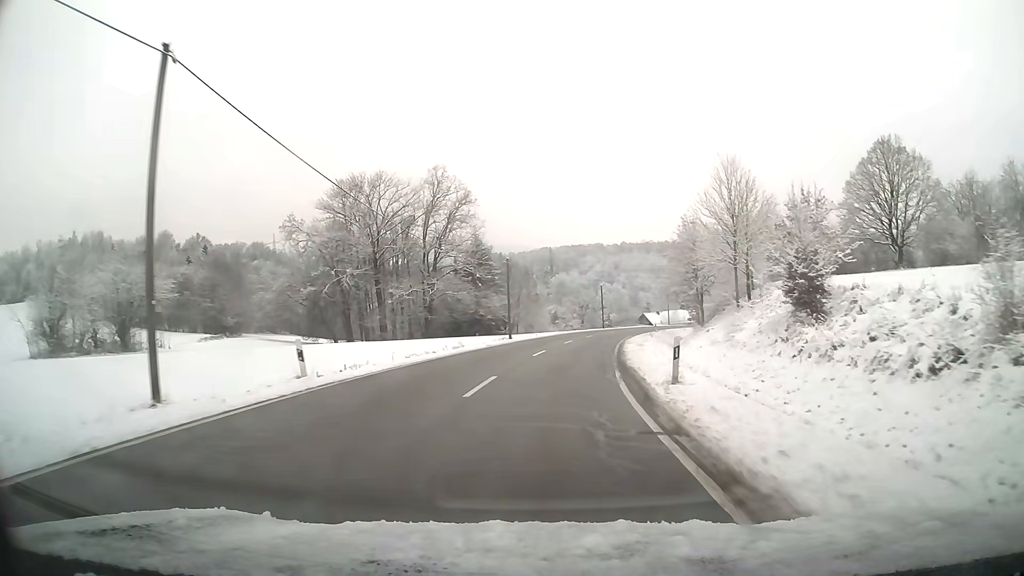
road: tertiary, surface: asphalt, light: Day
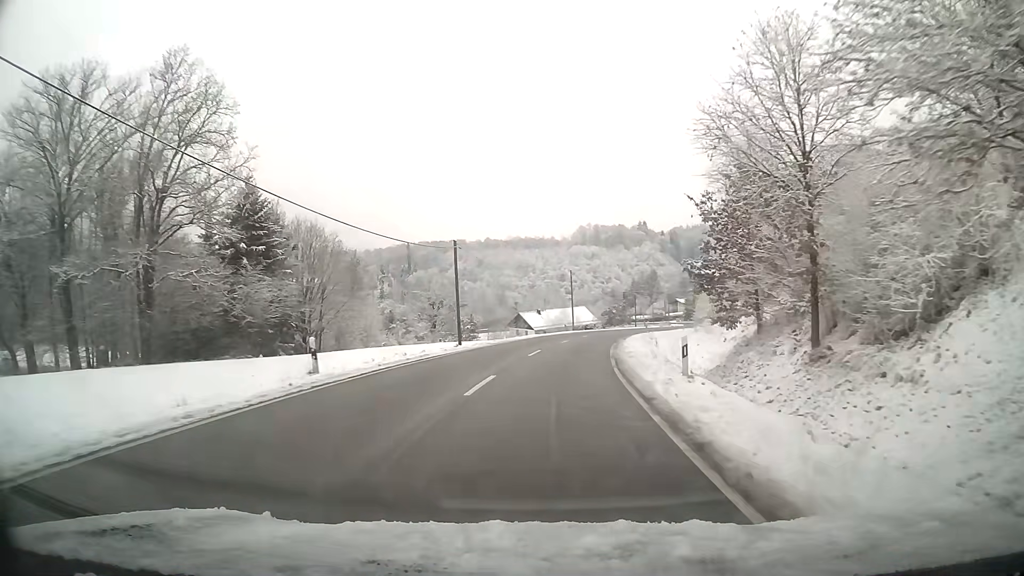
(+5.0, +48.4) m; +12°
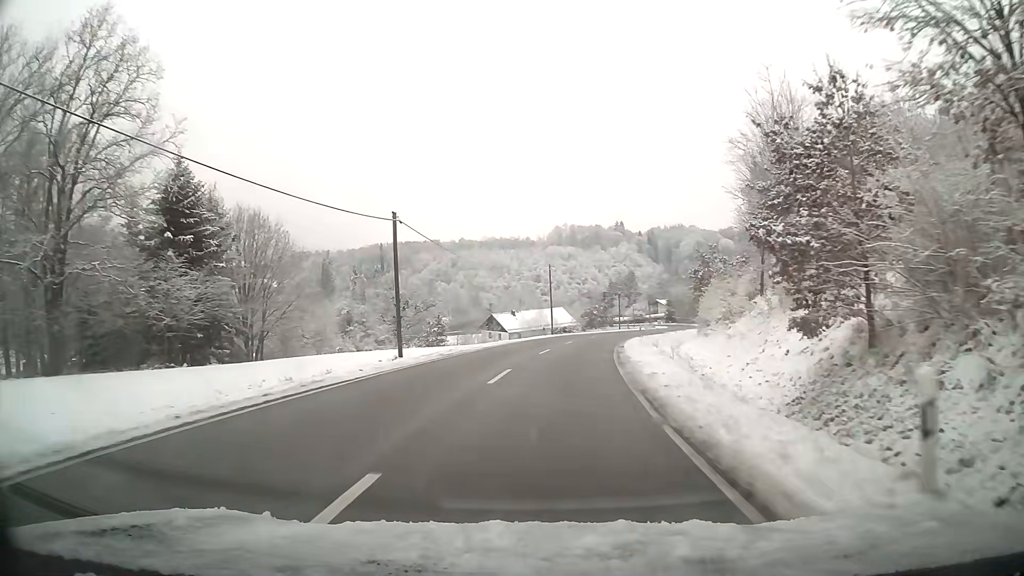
(+0.2, +9.8) m; +2°
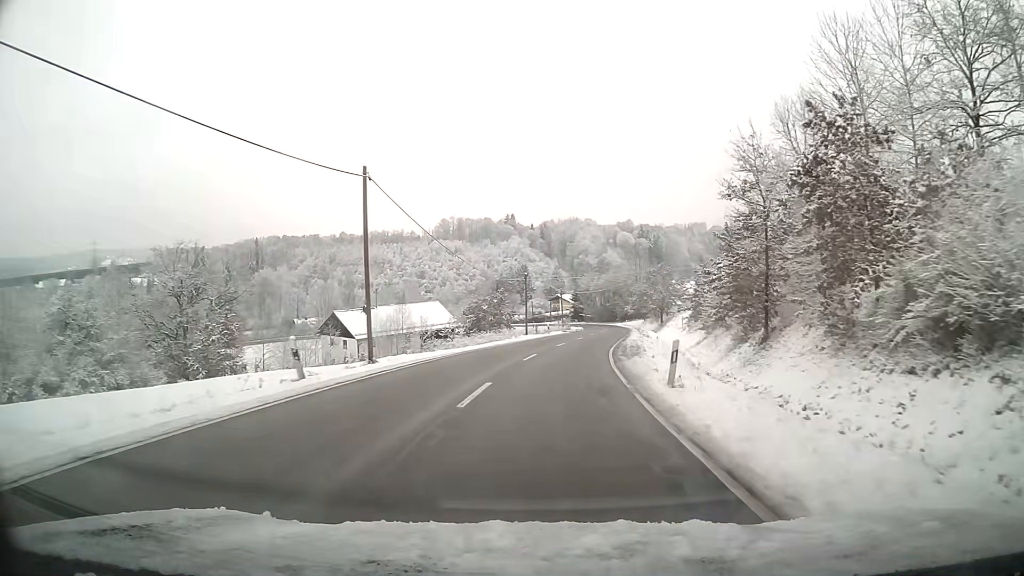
(+3.3, +39.5) m; +9°
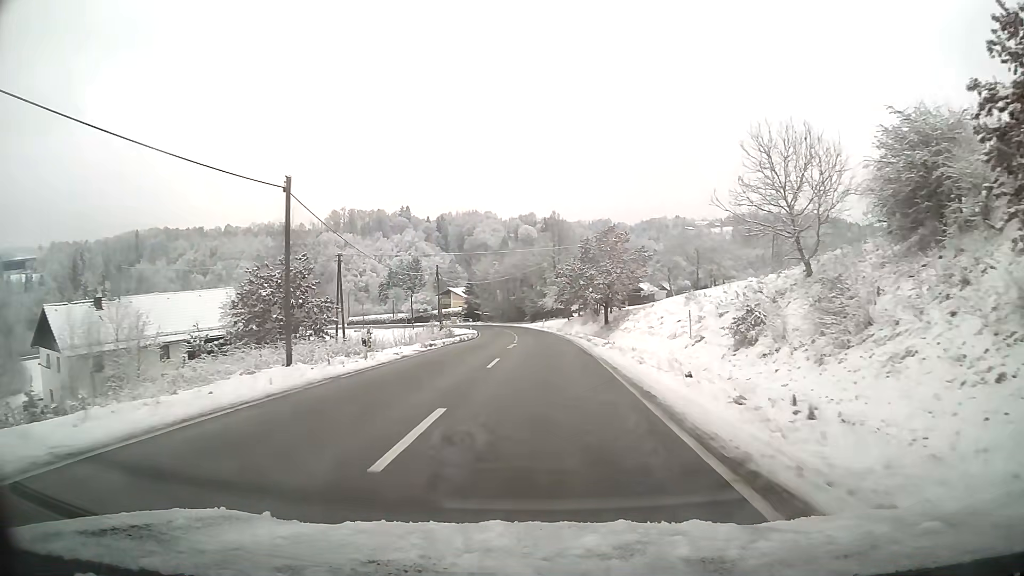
(+3.2, +40.0) m; +8°
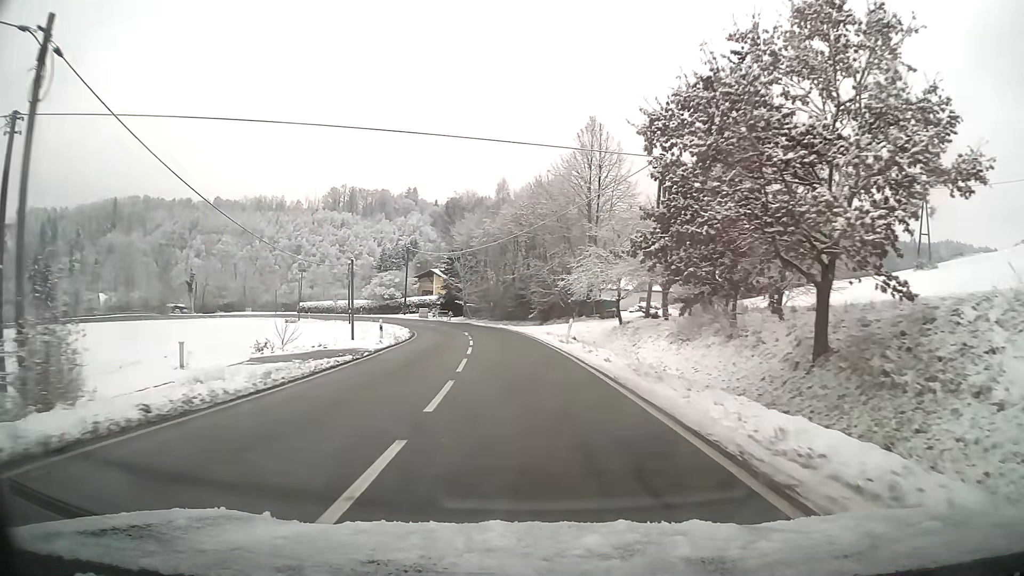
(-0.1, +46.4) m; -2°
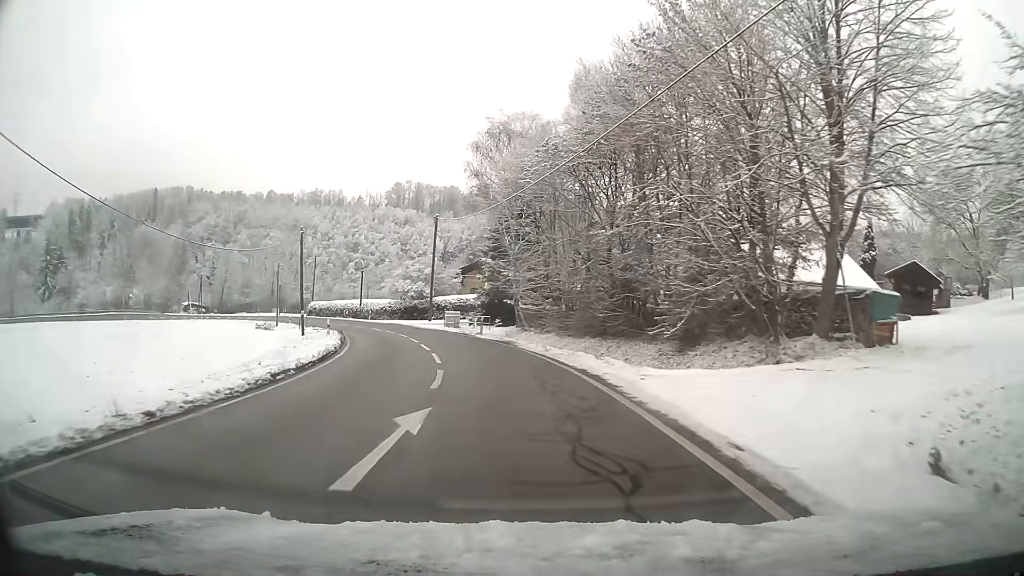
(-1.7, +34.4) m; -7°
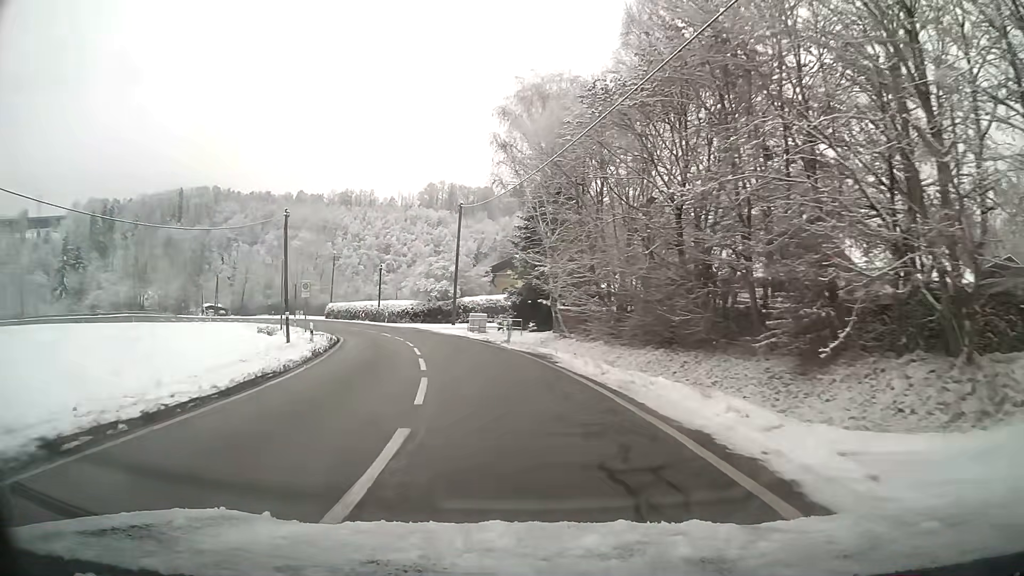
(-0.2, +8.3) m; -3°
(0, +10) (-2, +20) (-4, +30) (-6, +39) (-10, +49) (-14, +58) (-19, +67) (-24, +75) (-31, +83) (-38, +90) m
